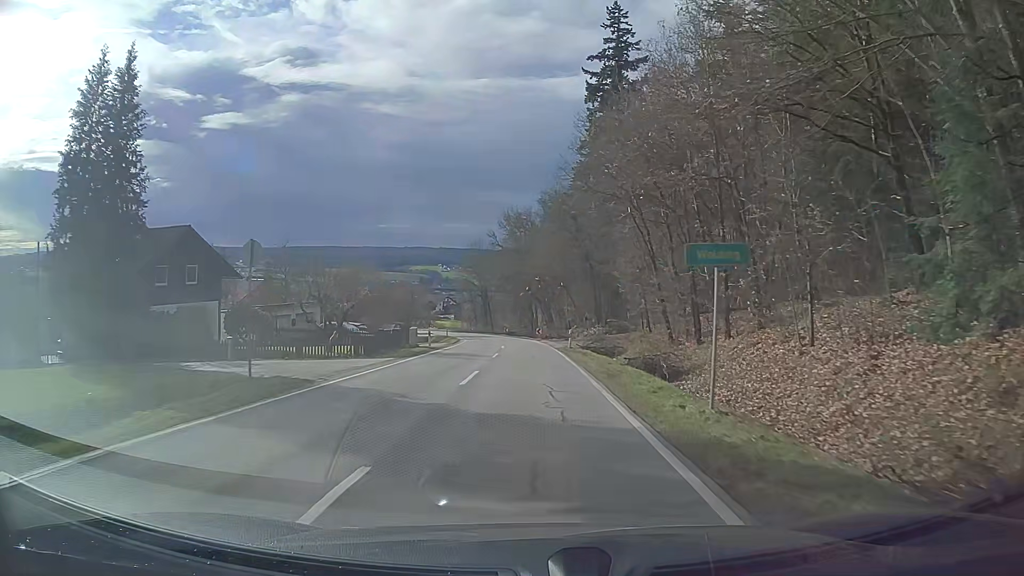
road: tertiary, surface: asphalt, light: Day
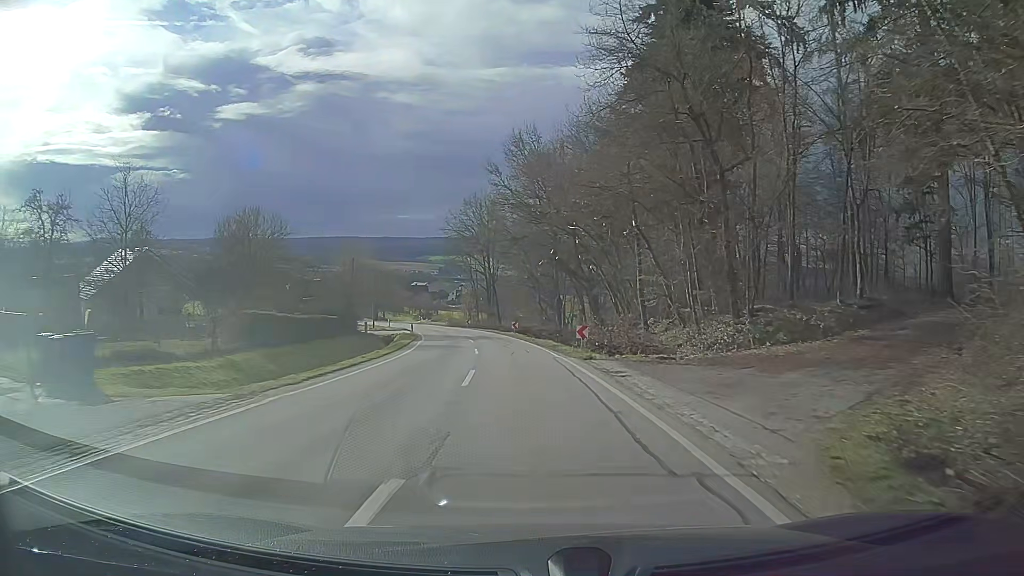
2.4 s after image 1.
(-0.6, +36.9) m; -2°
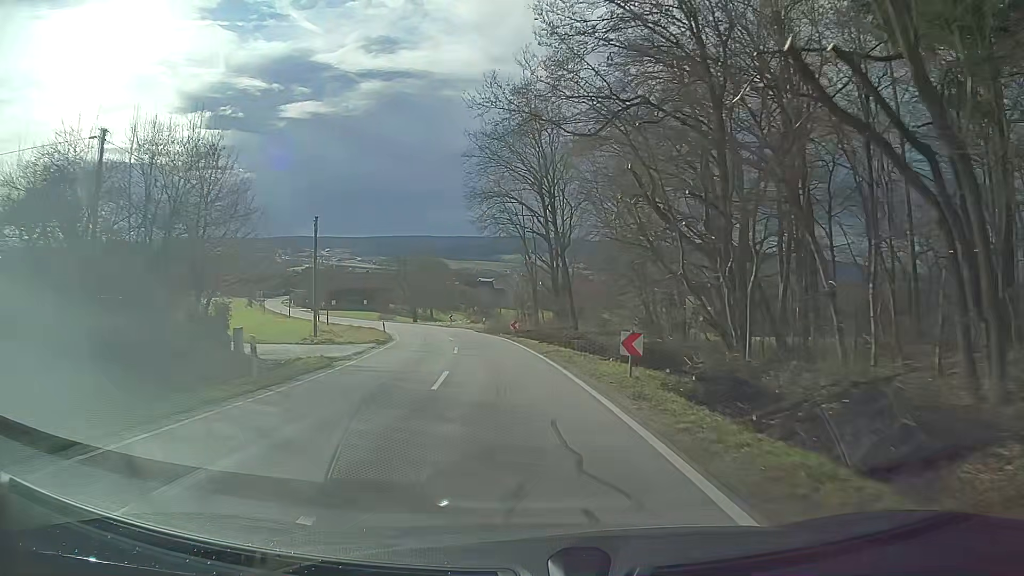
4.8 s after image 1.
(-1.8, +36.8) m; -6°
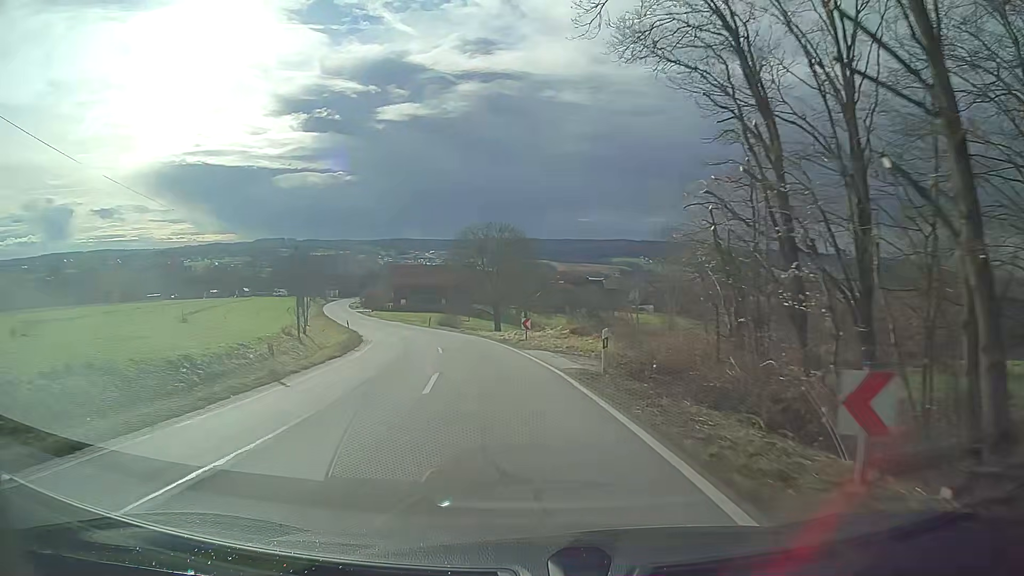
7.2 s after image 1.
(-2.8, +36.3) m; -9°
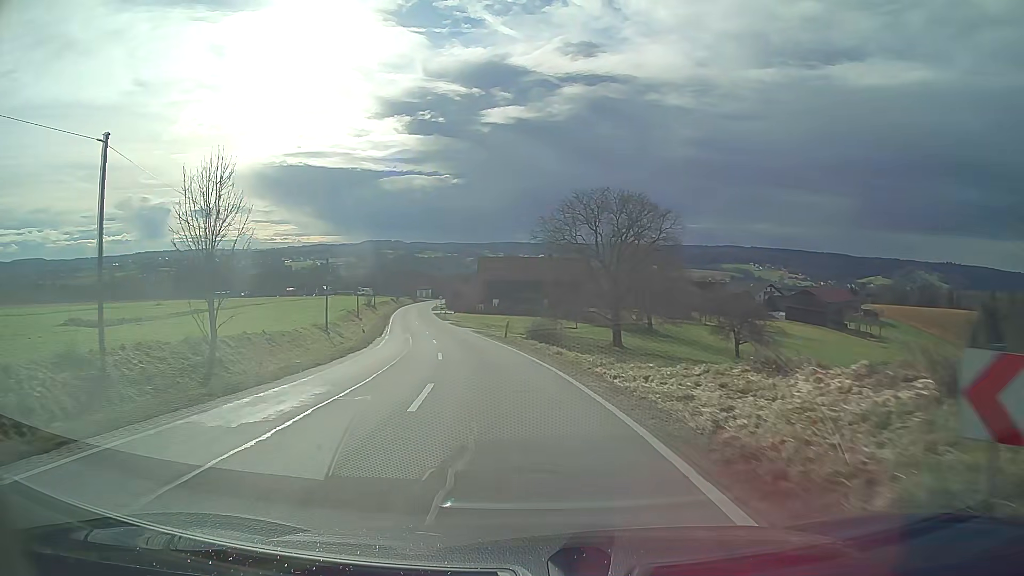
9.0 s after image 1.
(-2.3, +27.2) m; -10°
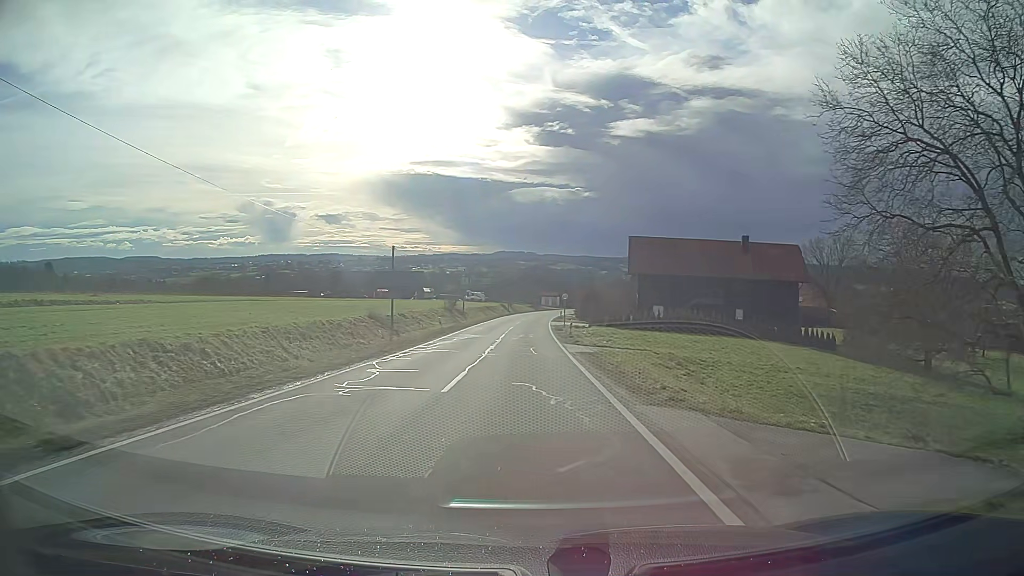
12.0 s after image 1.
(-5.1, +45.3) m; -10°
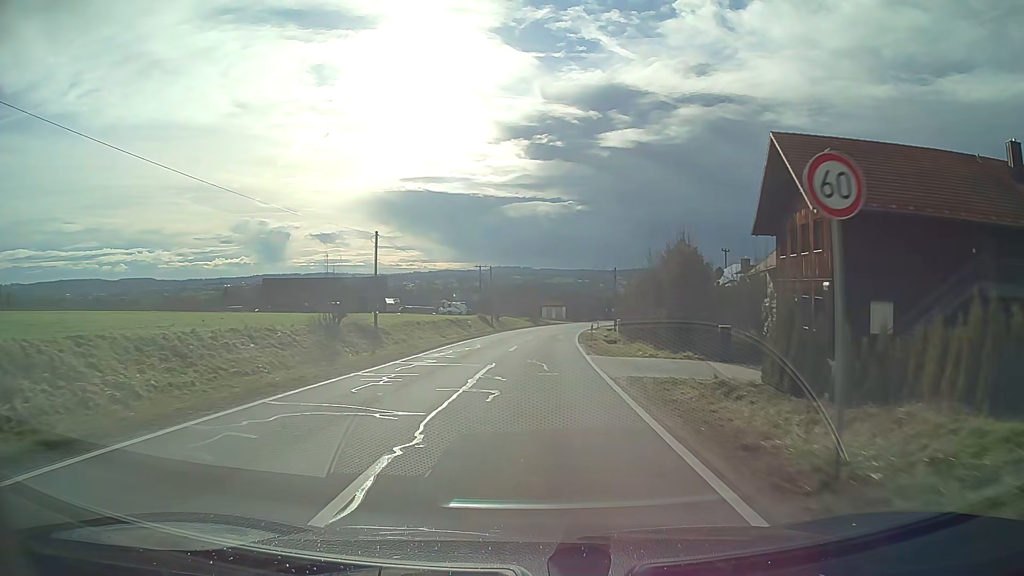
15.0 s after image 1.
(-0.1, +45.7) m; +1°
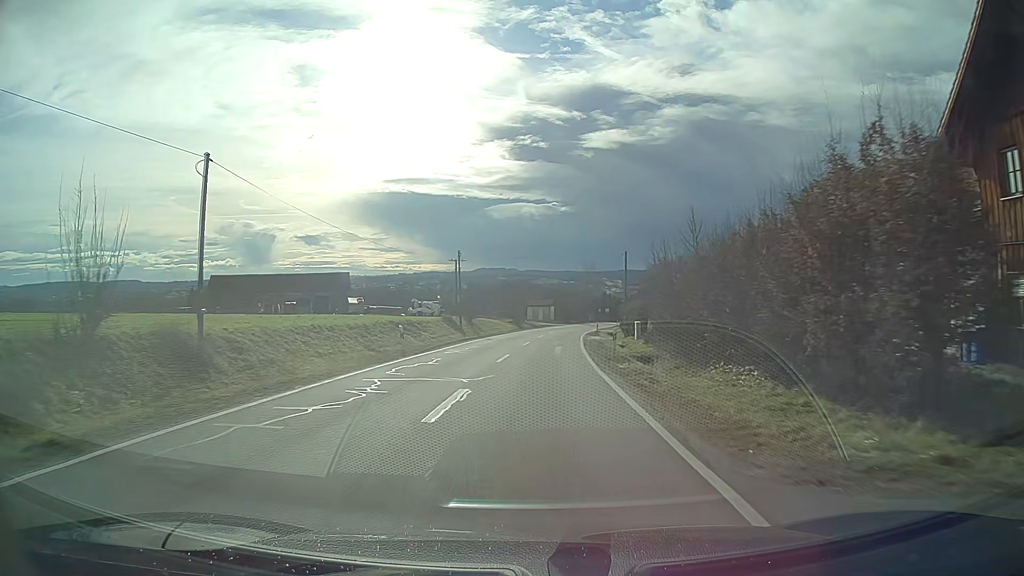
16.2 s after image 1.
(+0.2, +18.2) m; +1°
